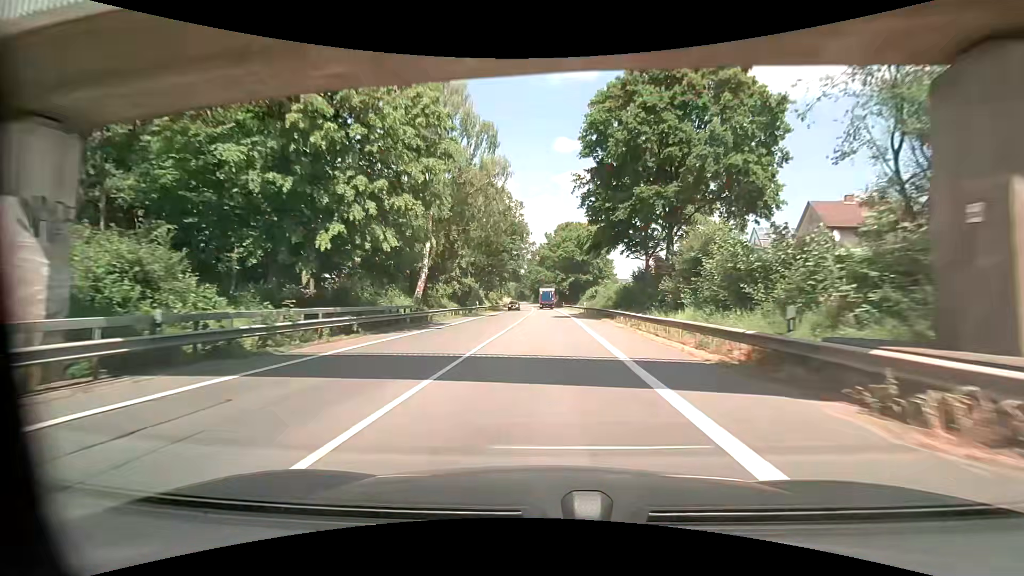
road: primary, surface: asphalt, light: Day
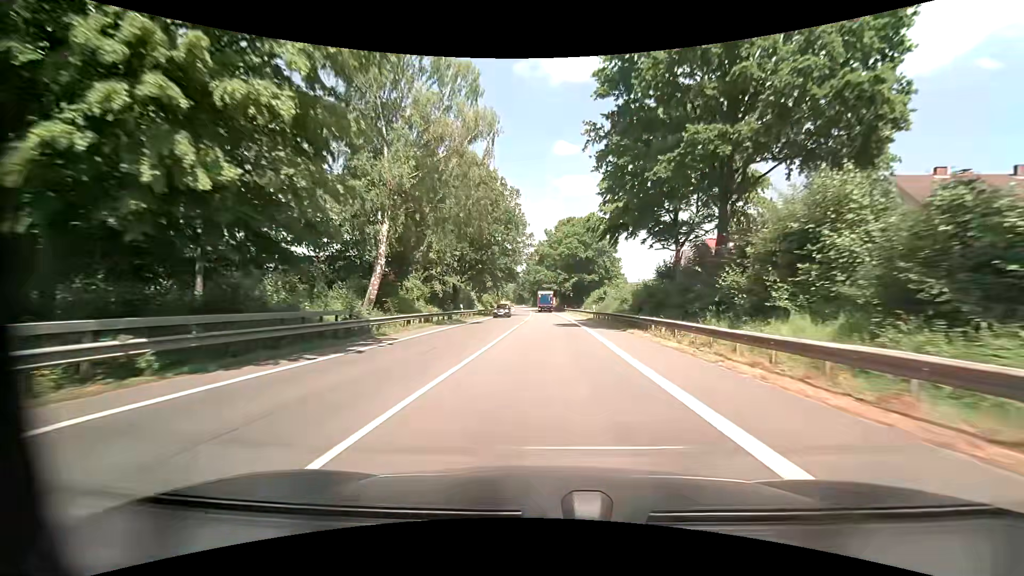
(0.0, +11.0) m; 0°
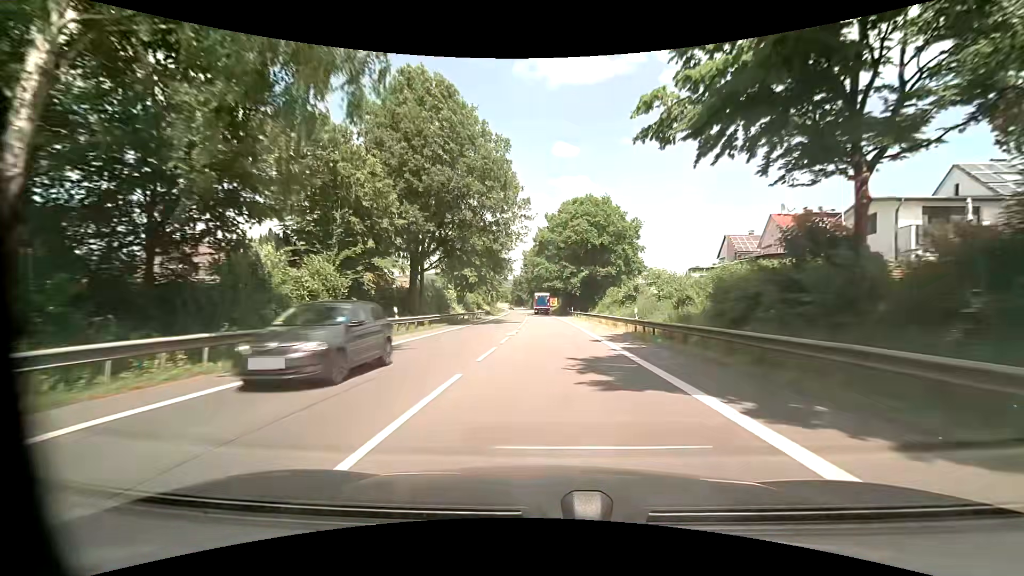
(-0.1, +21.2) m; 0°
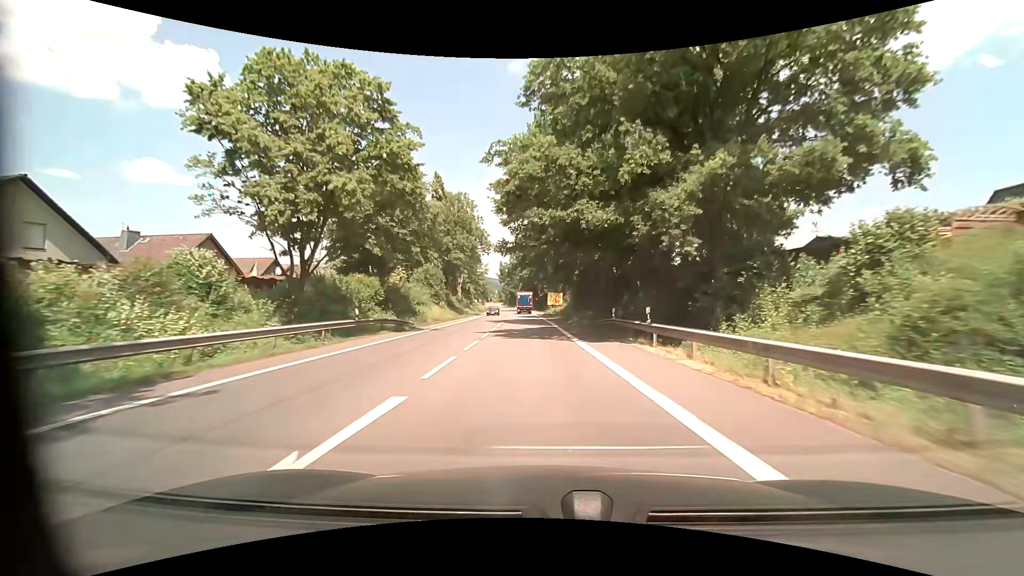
(-0.2, +50.7) m; 0°
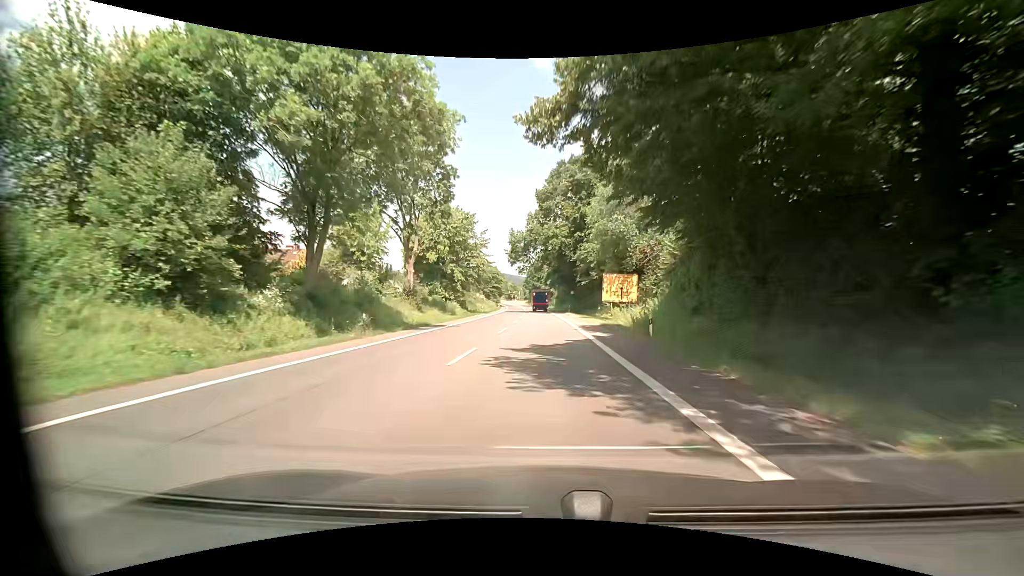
(-1.9, +52.6) m; -4°
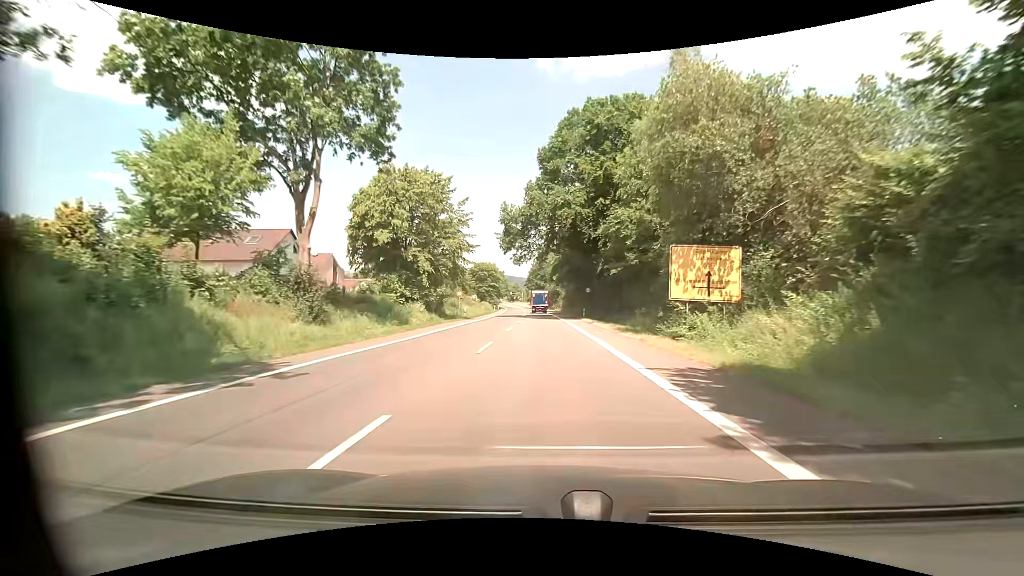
(-0.1, +20.9) m; 0°
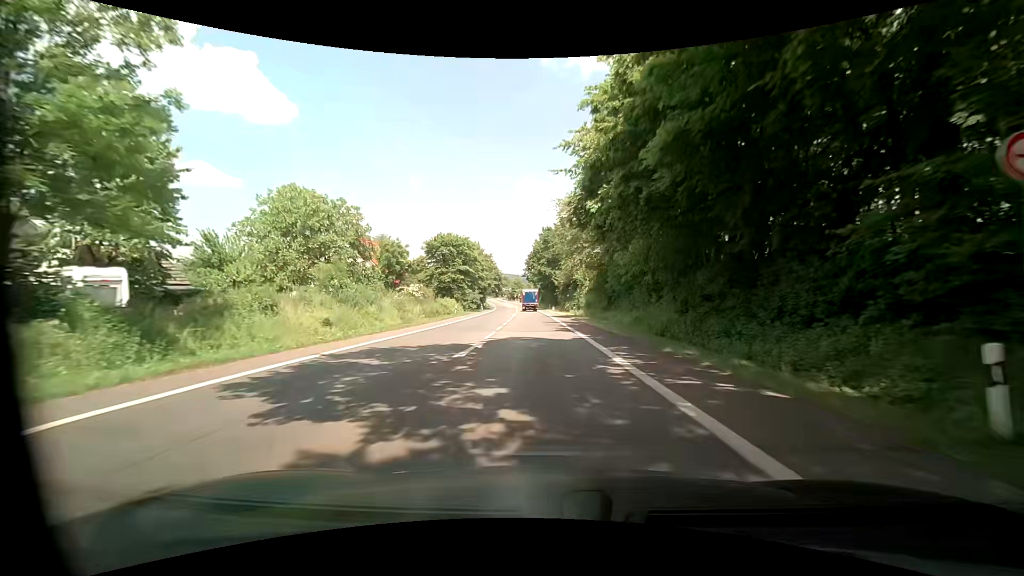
(-0.6, +50.8) m; -1°
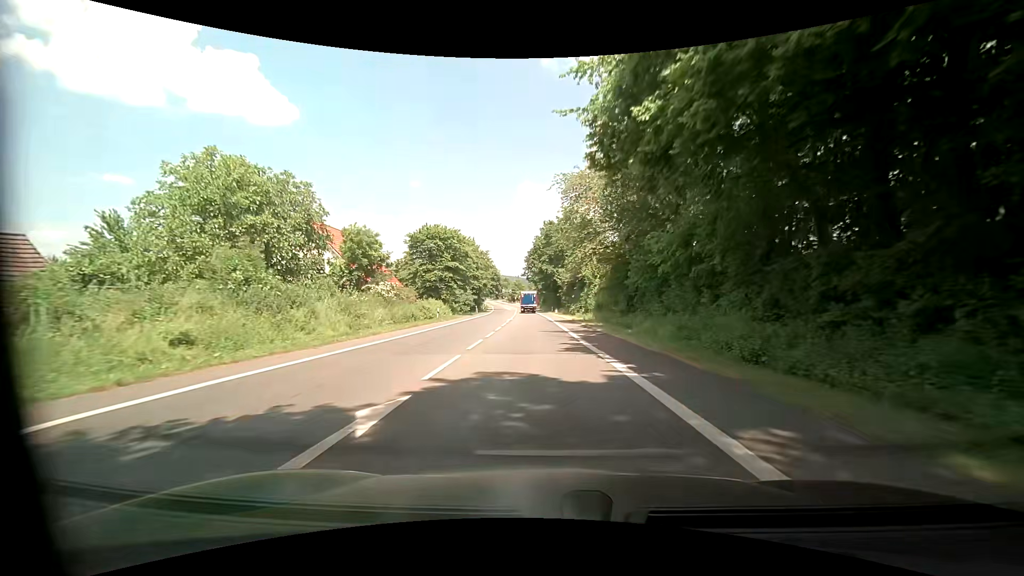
(0.0, +9.9) m; 0°
(0, +10) (0, +20) (0, +30) (0, +40) (-1, +50) (-1, +60) (-2, +70) (-2, +80) (-3, +90) (-3, +100) m
